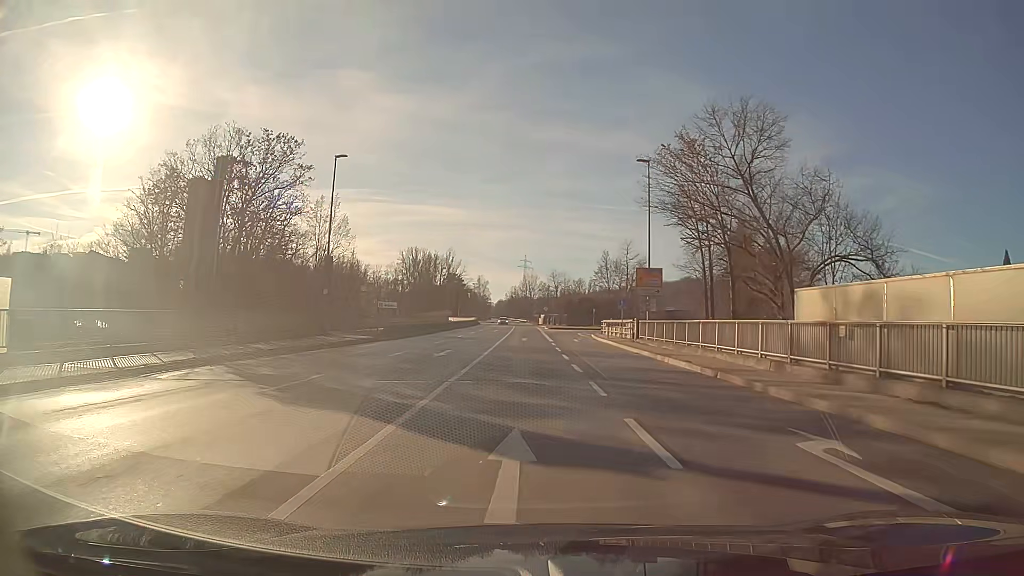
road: primary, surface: asphalt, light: Day
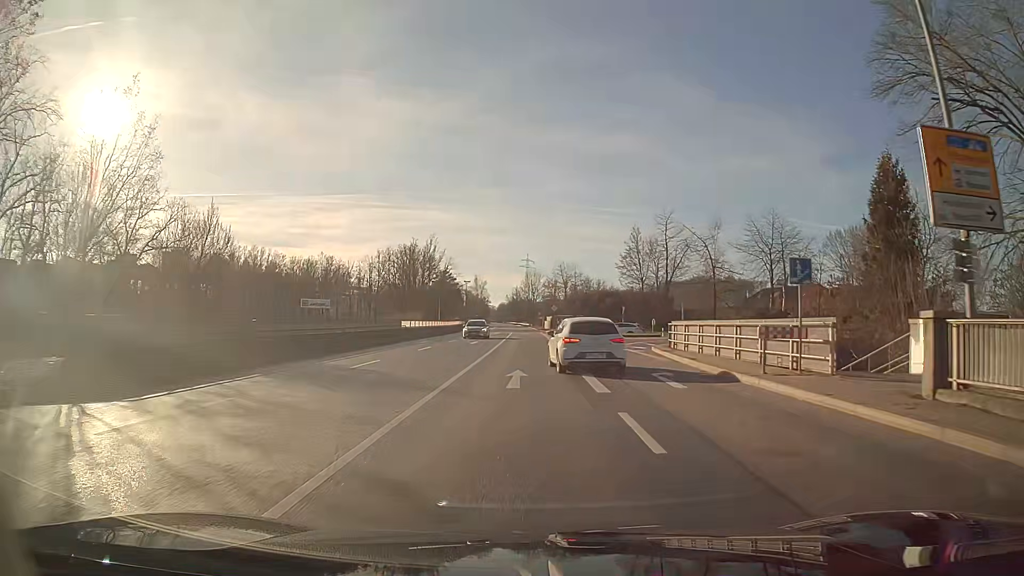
(-0.1, +29.2) m; 0°
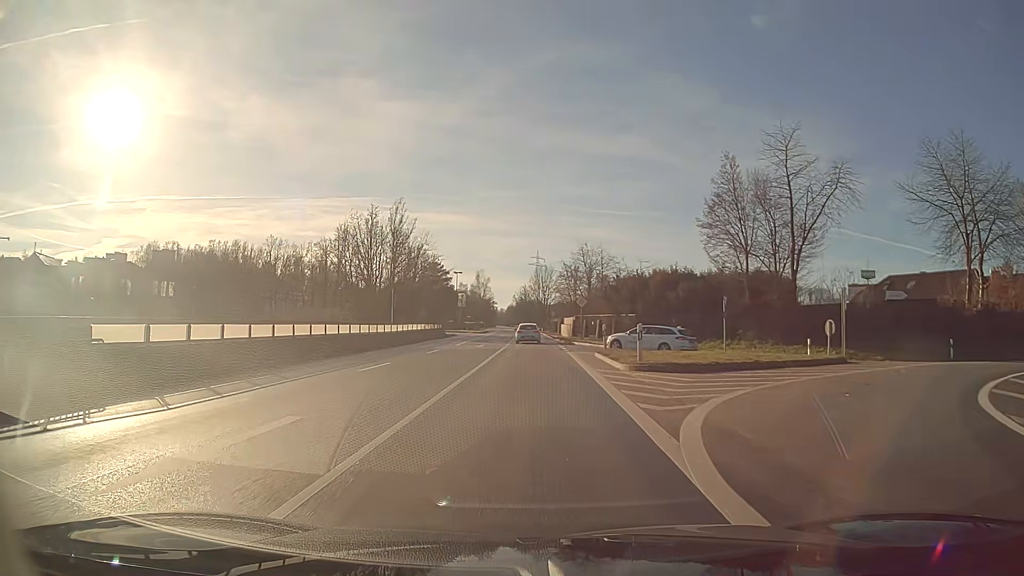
(-0.2, +35.4) m; -1°
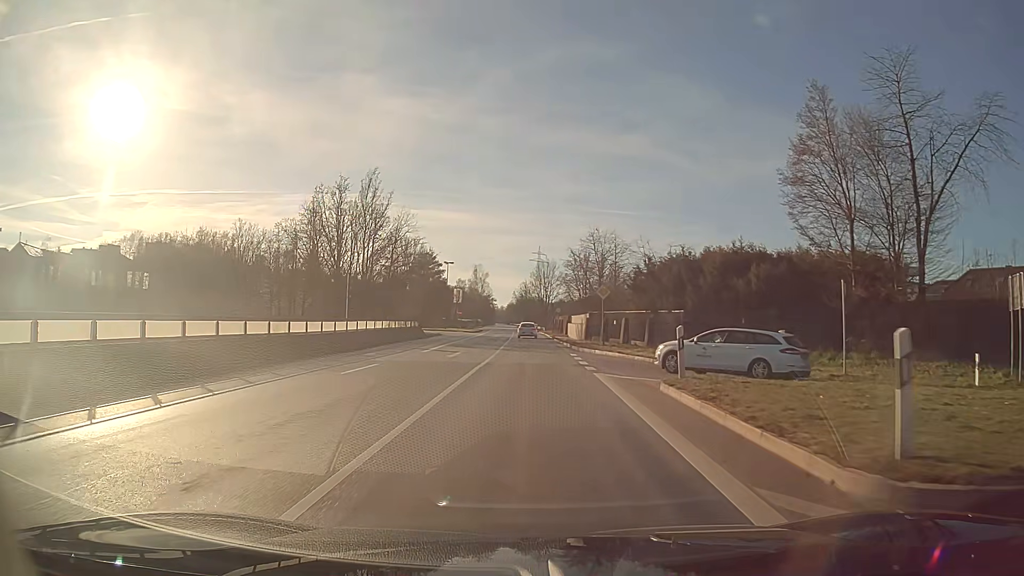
(0.0, +14.3) m; 0°
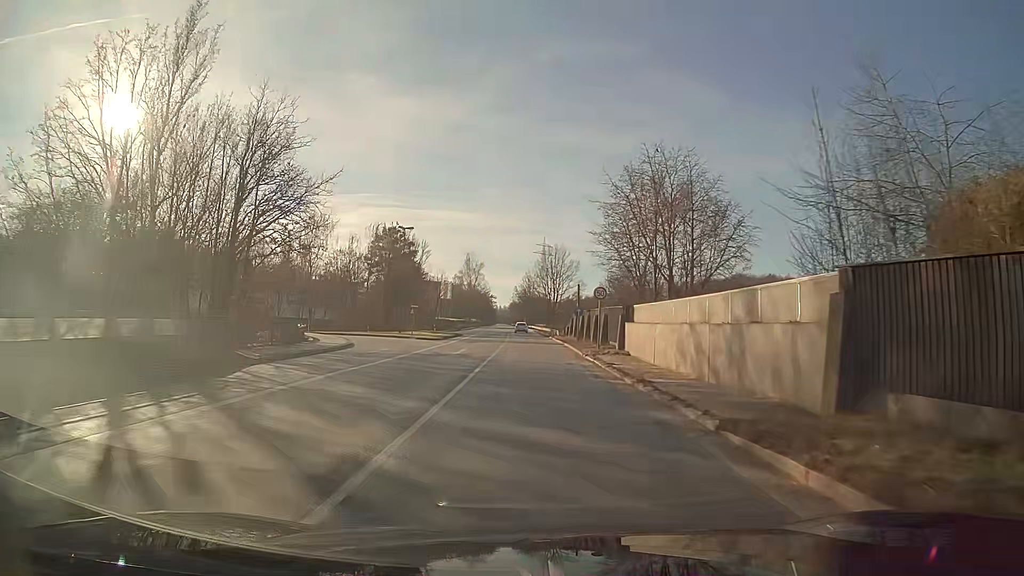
(-0.2, +37.8) m; 0°
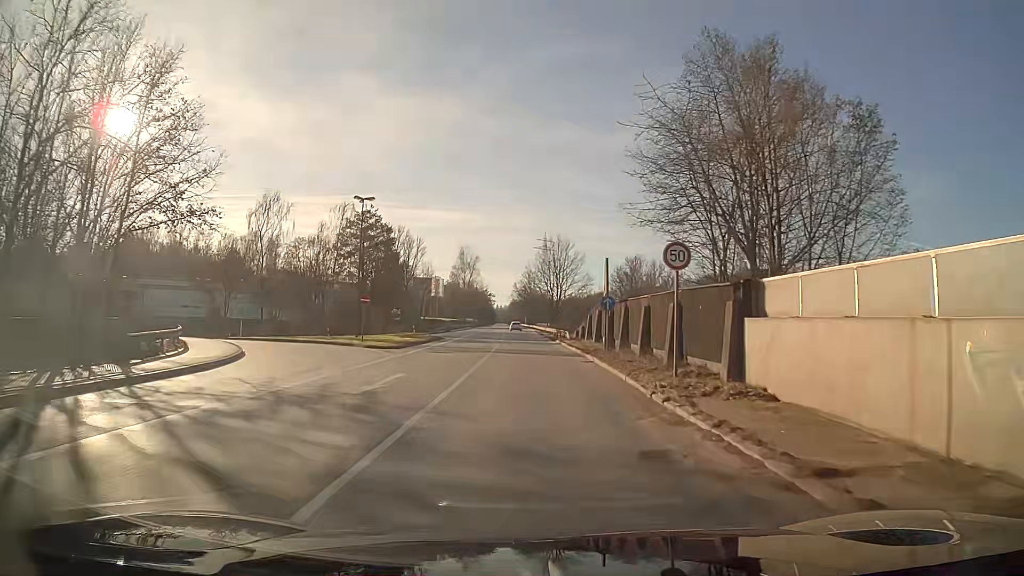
(0.0, +16.0) m; 0°
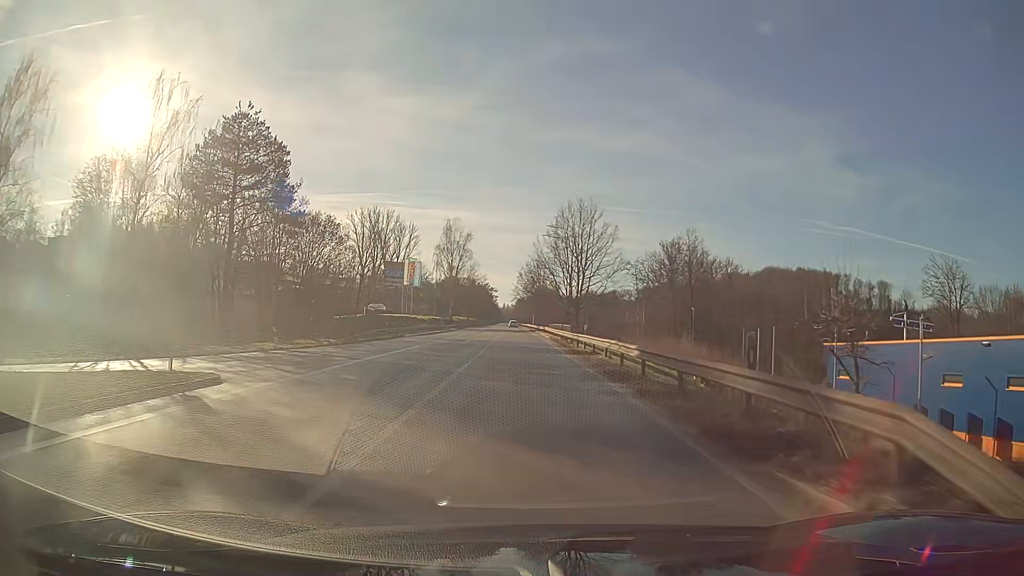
(-0.4, +41.4) m; -1°
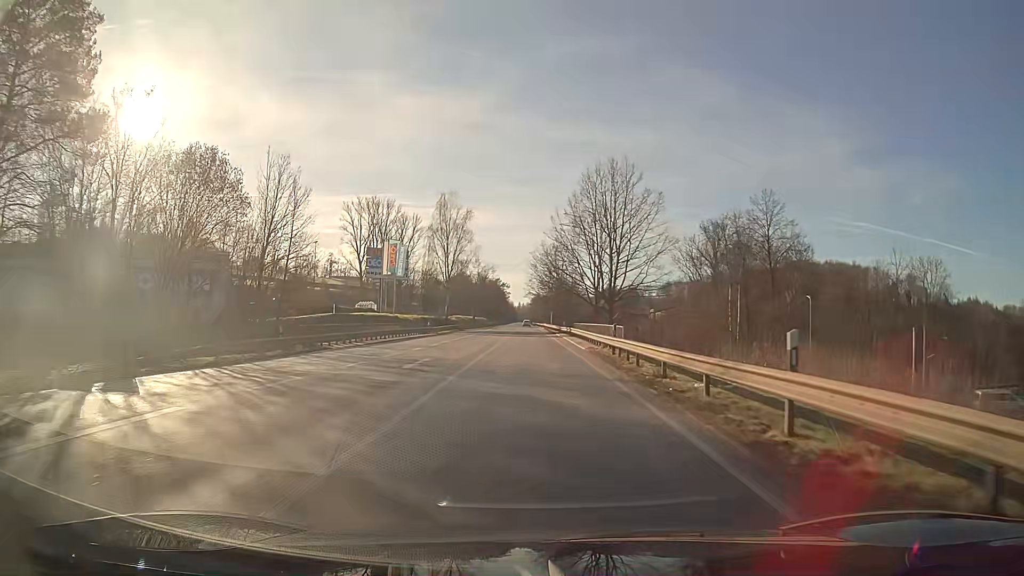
(-0.3, +25.4) m; -1°
